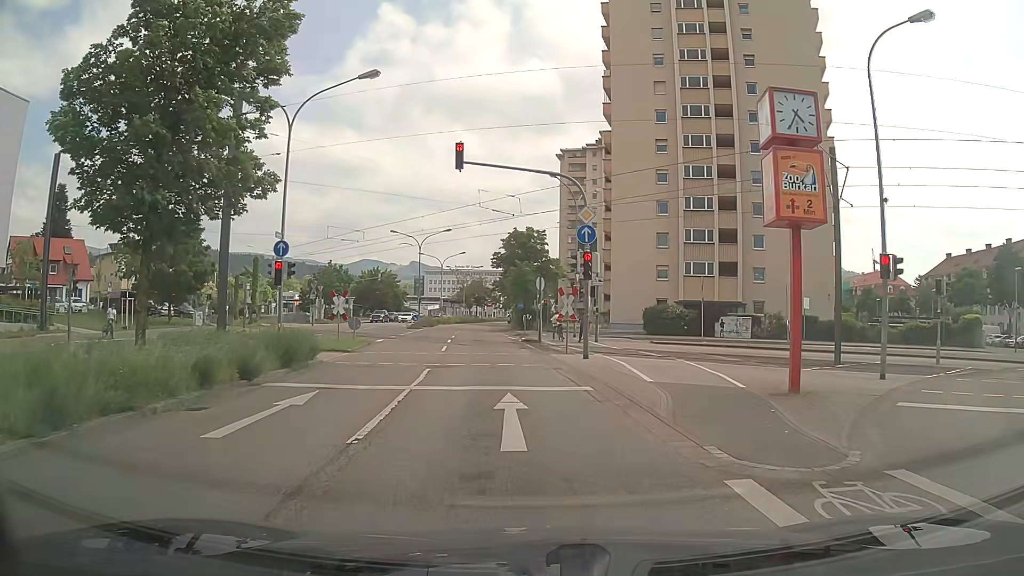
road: secondary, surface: asphalt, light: Day
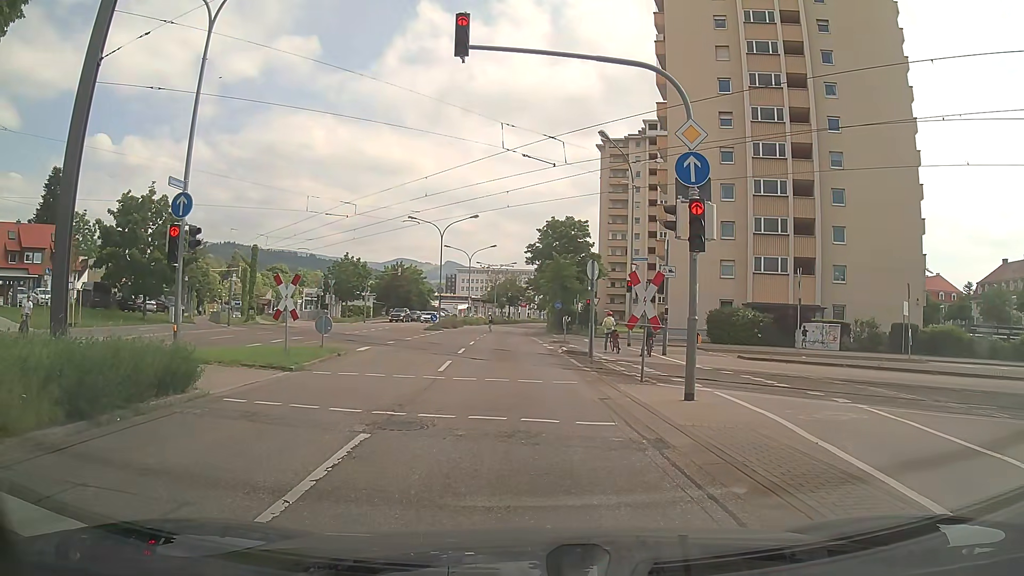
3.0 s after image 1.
(-0.2, +9.0) m; -3°
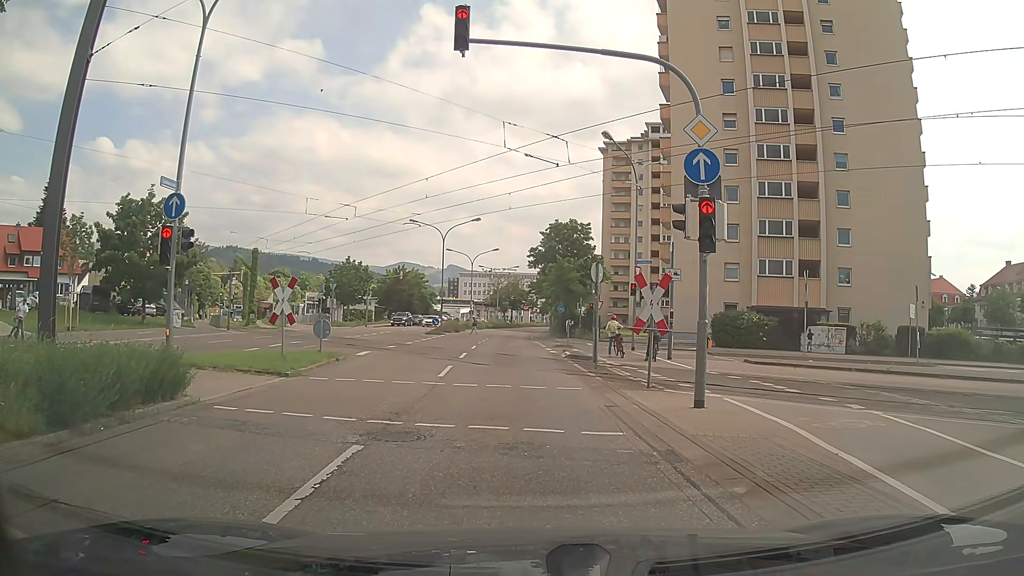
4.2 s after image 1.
(0.0, +0.4) m; 0°
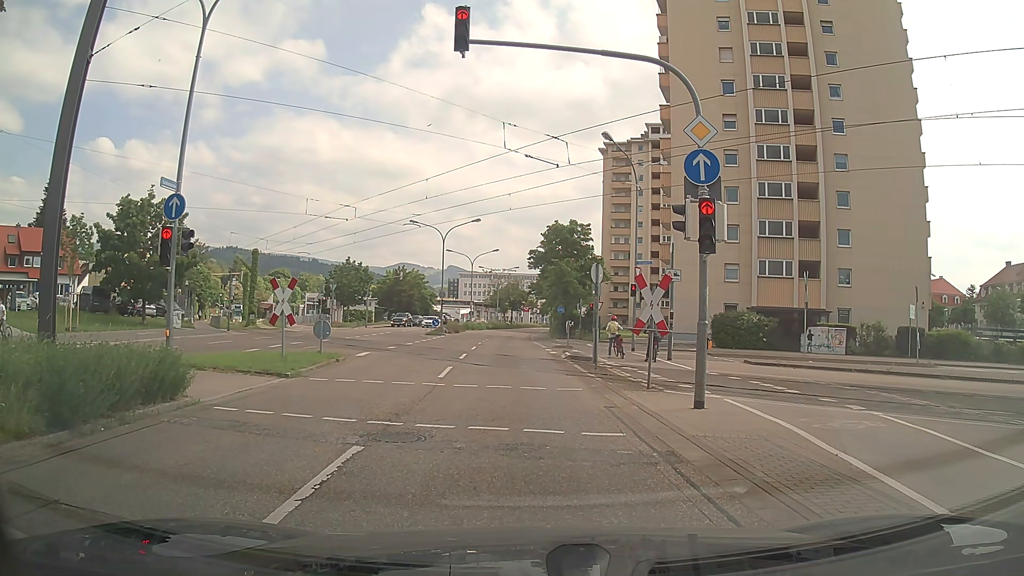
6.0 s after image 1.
(0.0, +0.1) m; 0°
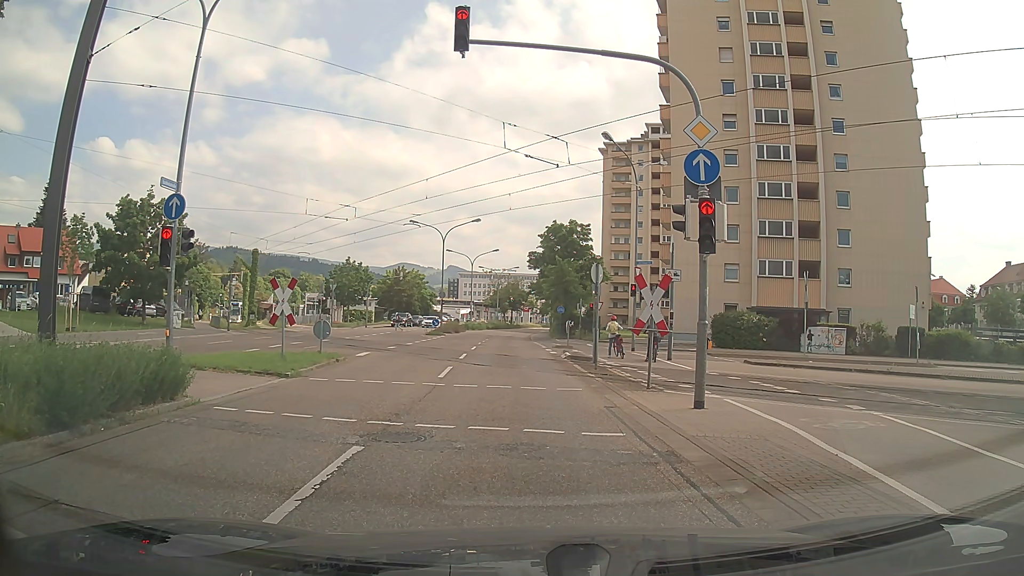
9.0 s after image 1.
(0.0, 0.0) m; 0°
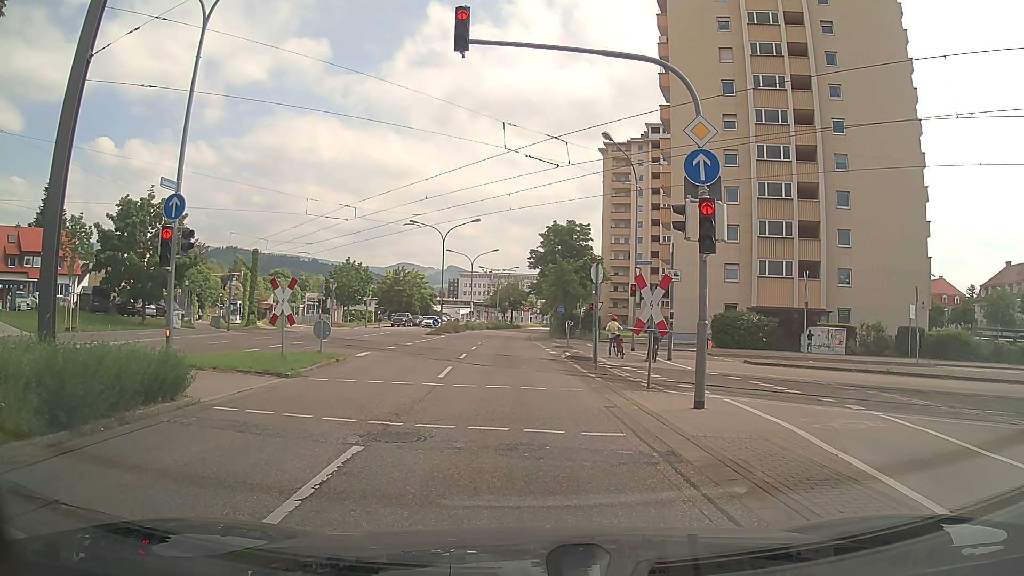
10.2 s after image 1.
(0.0, 0.0) m; 0°
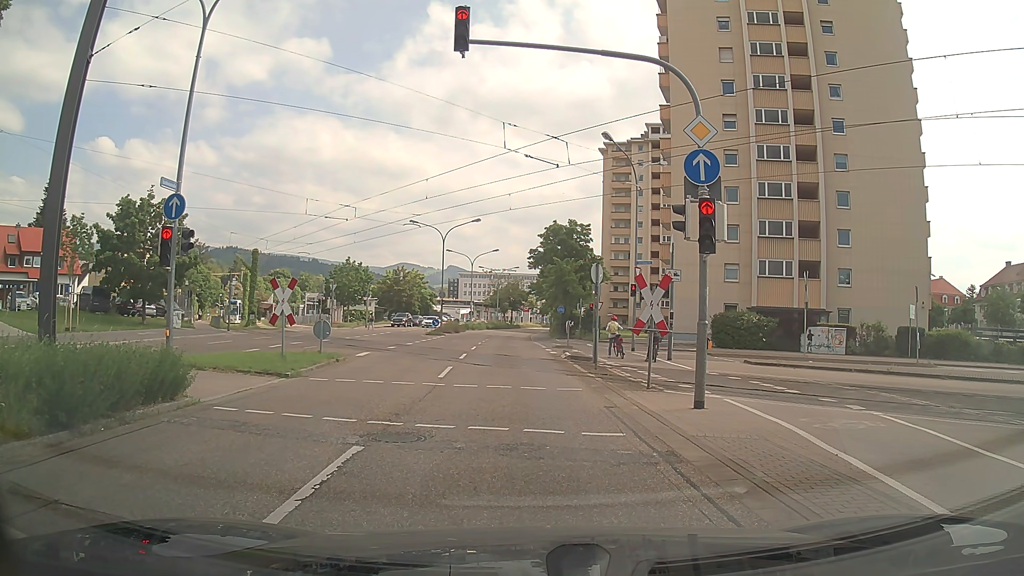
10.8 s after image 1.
(0.0, 0.0) m; 0°
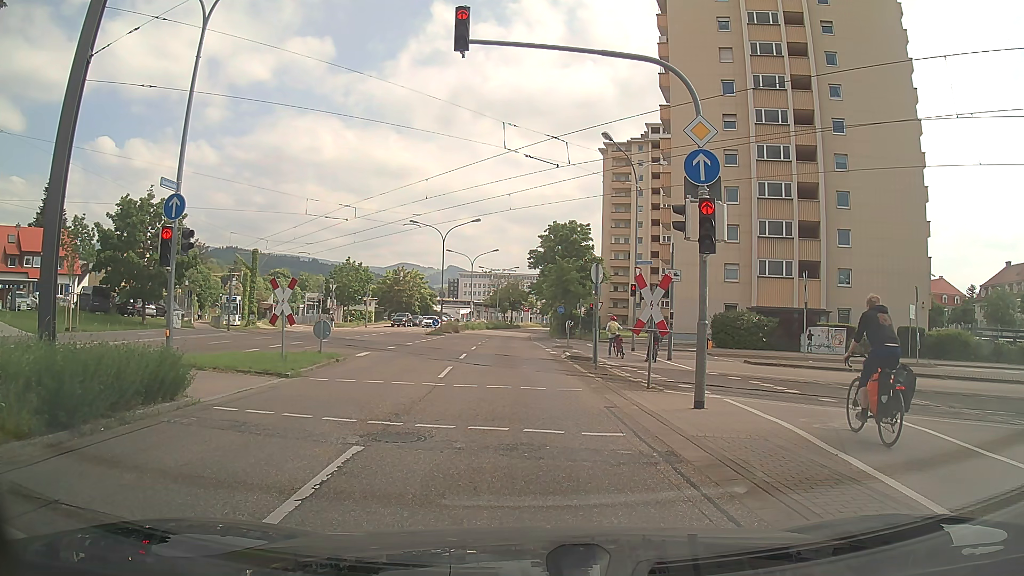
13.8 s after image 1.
(0.0, 0.0) m; 0°
